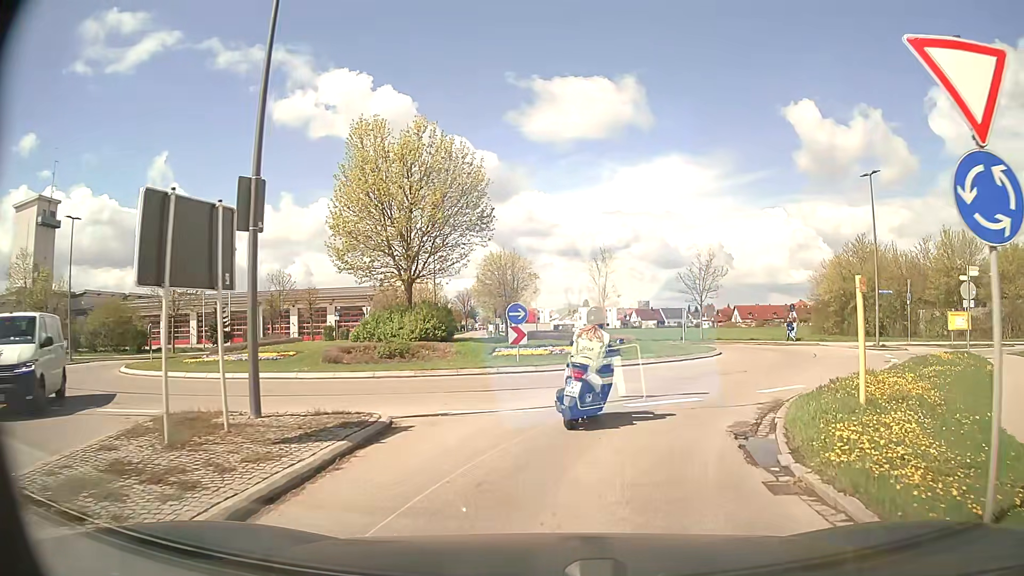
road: secondary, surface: asphalt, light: Day
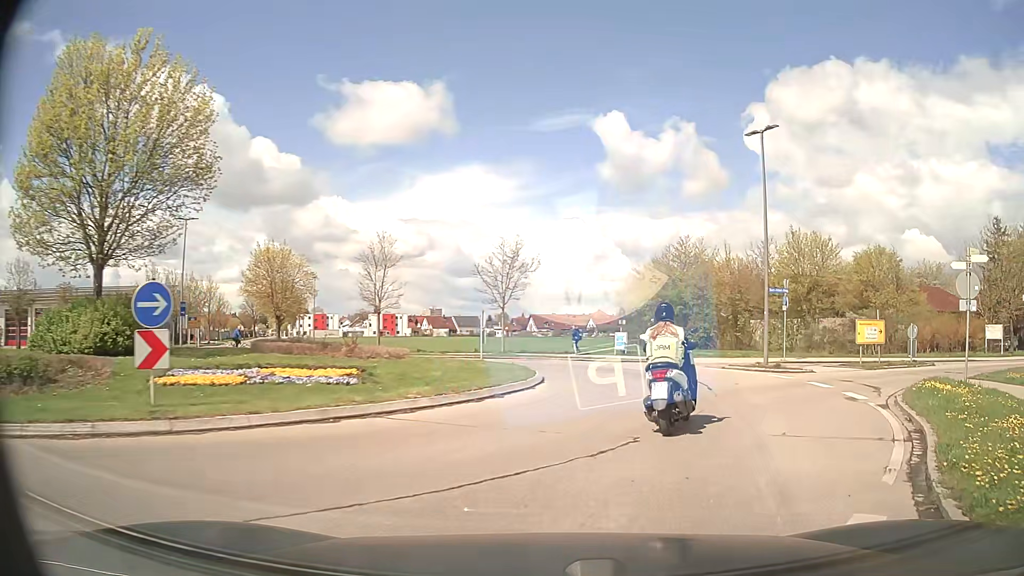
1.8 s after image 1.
(+1.2, +10.0) m; +17°
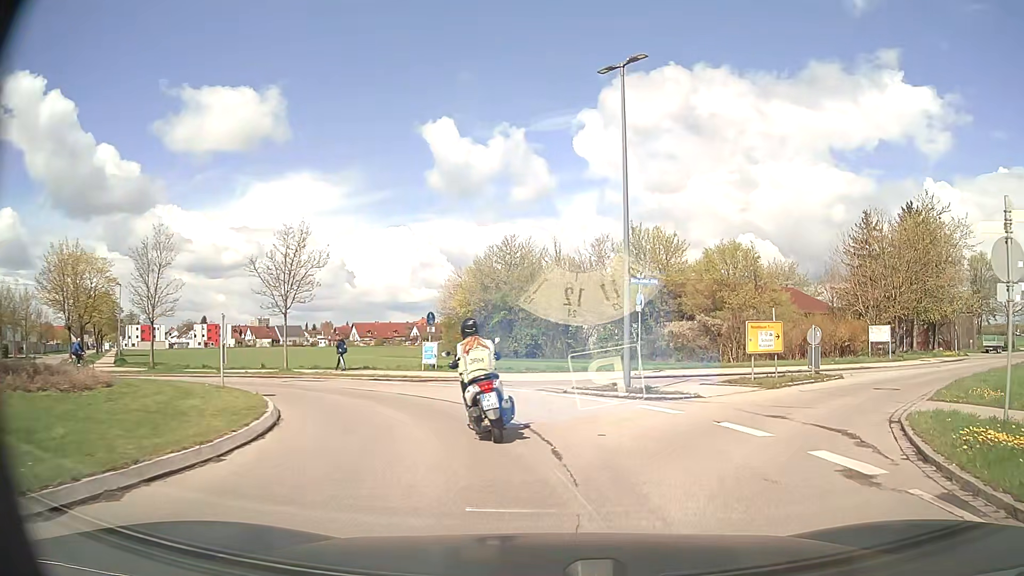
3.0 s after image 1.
(+1.0, +6.9) m; +16°
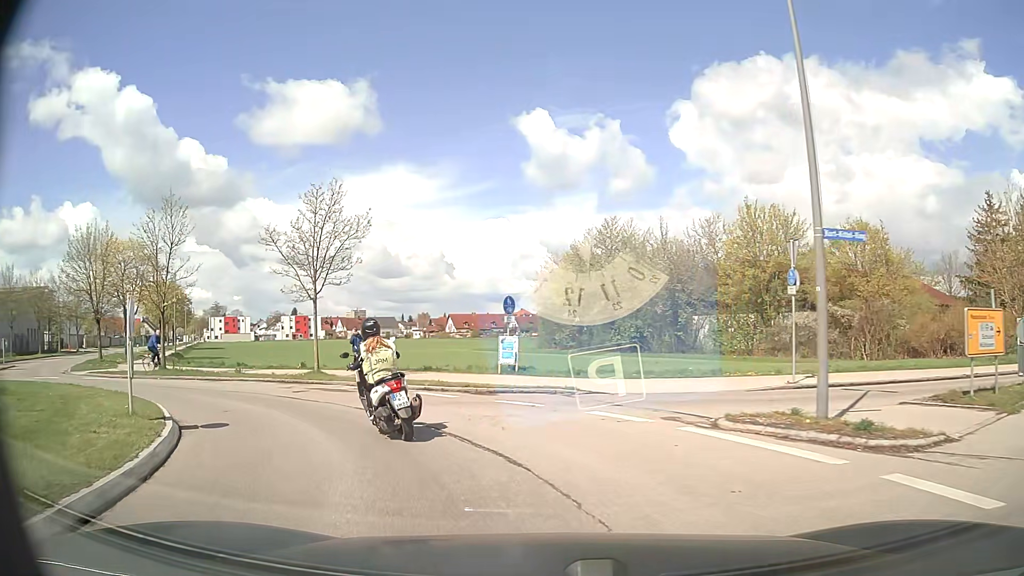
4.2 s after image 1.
(-0.2, +7.0) m; -8°
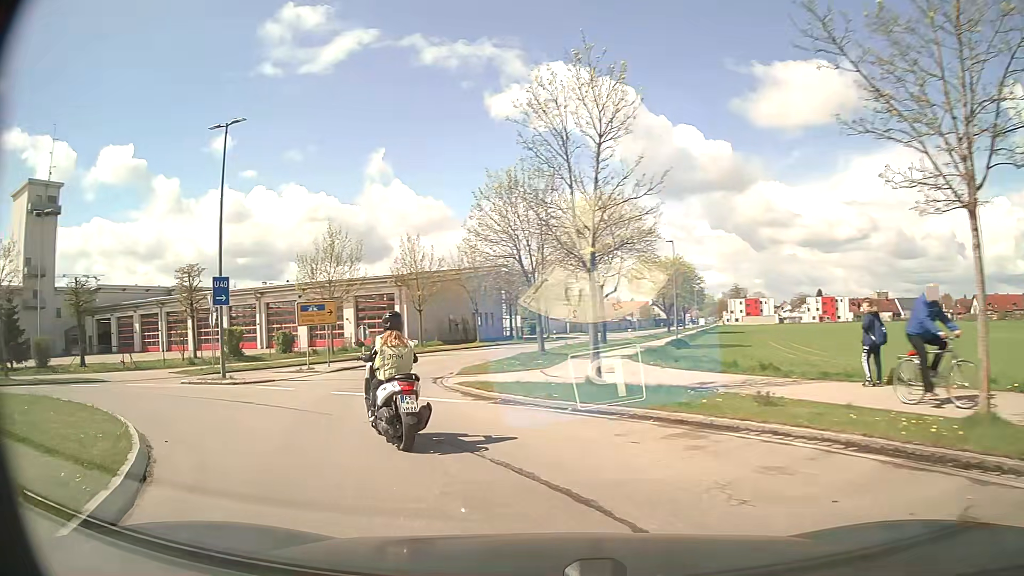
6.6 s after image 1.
(-5.1, +13.3) m; -44°
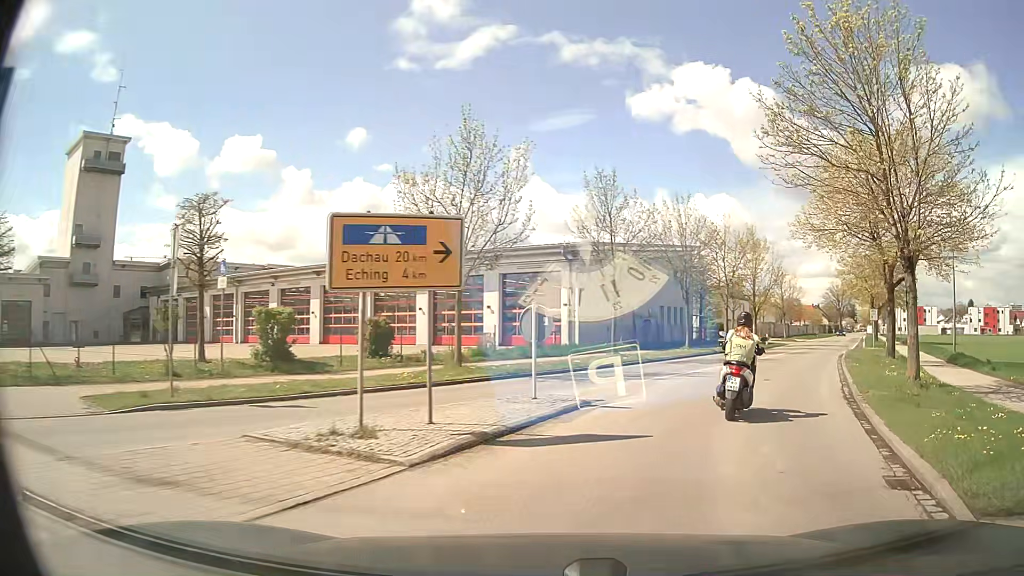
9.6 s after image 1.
(-5.5, +17.0) m; -15°
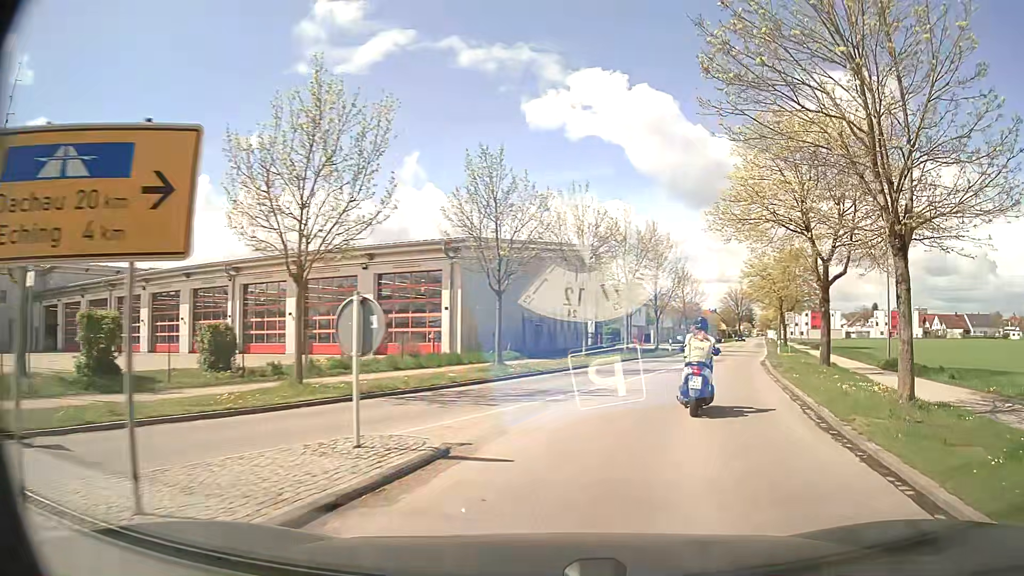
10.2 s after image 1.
(+0.4, +4.2) m; +9°
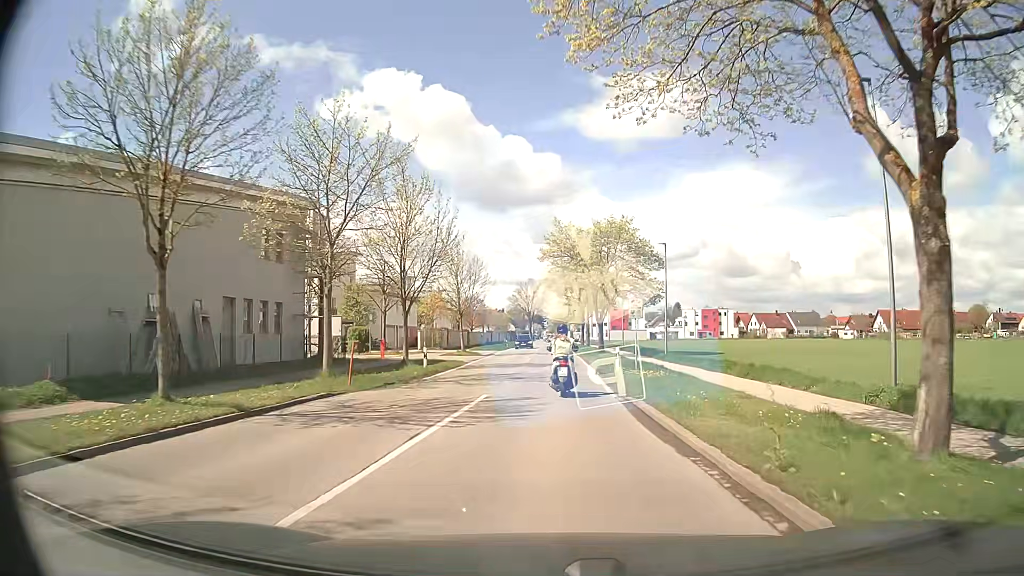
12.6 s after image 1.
(+4.6, +19.5) m; +19°
(0, +10) (0, +20) (0, +30) (0, +40) (0, +50) (0, +60) (0, +70) (0, +80) (0, +90) (0, +100) m
